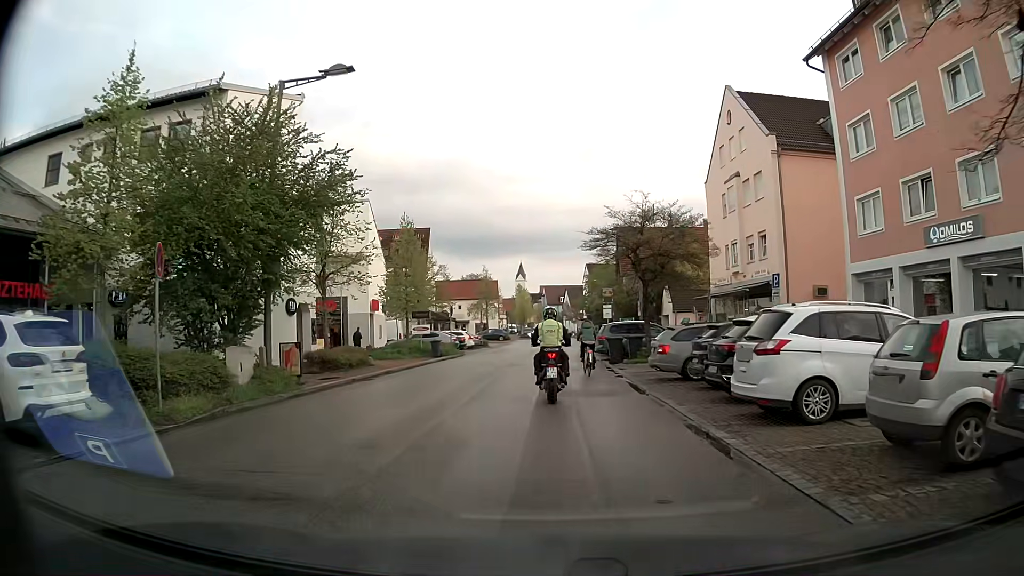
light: Day
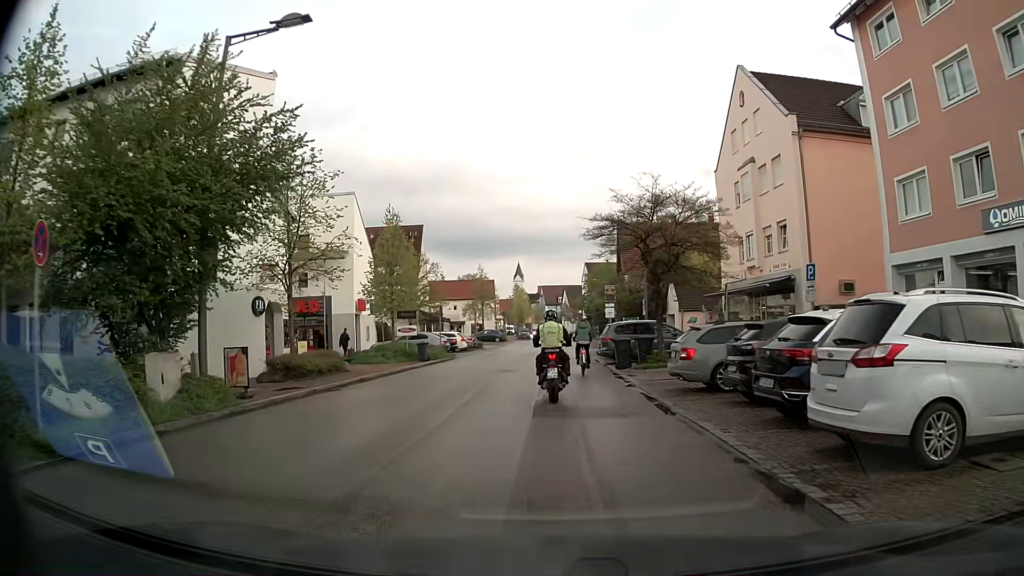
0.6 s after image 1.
(-0.1, +3.3) m; -2°
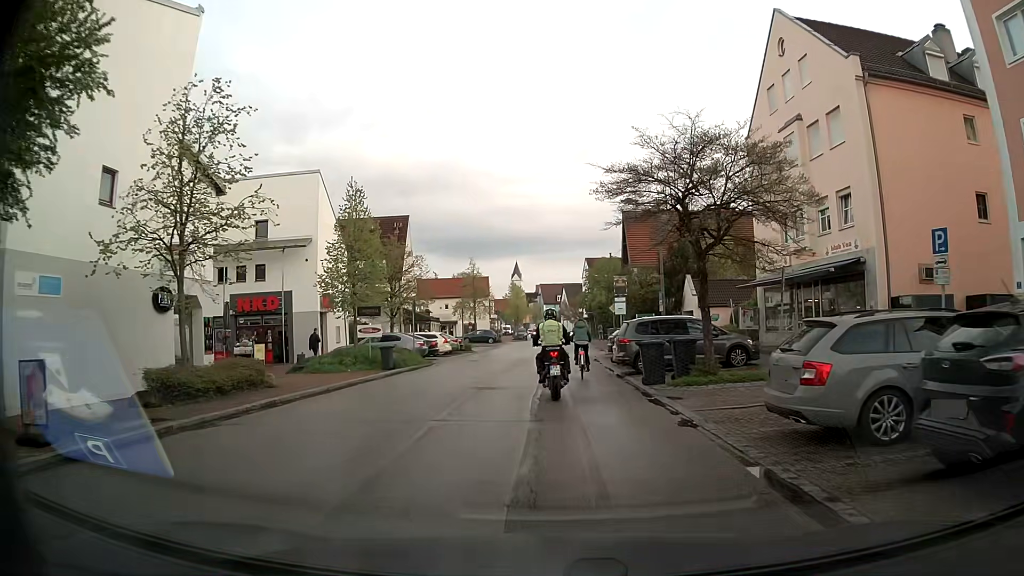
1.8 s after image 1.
(+0.1, +7.1) m; +1°
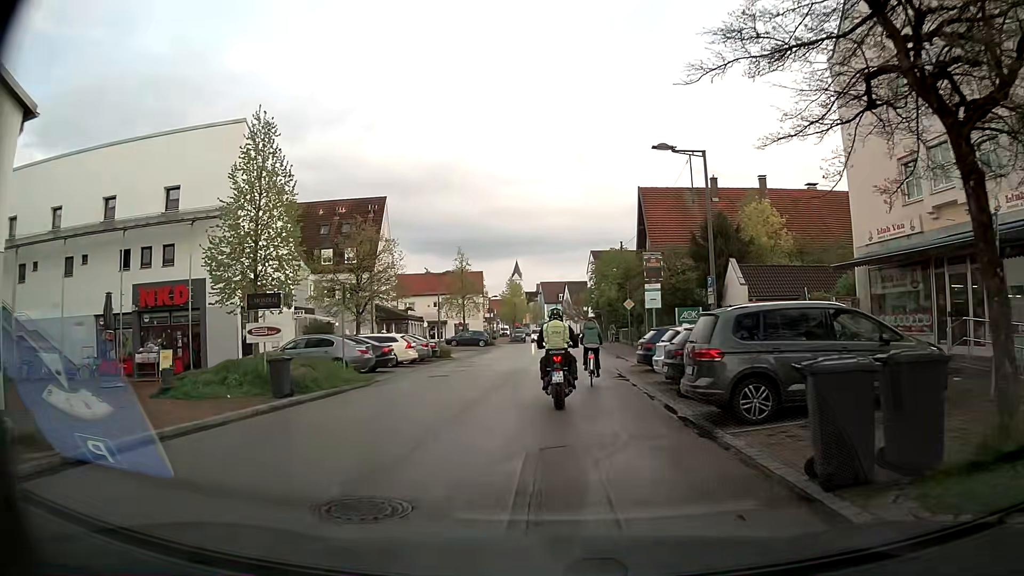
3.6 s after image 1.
(-0.2, +10.7) m; -1°
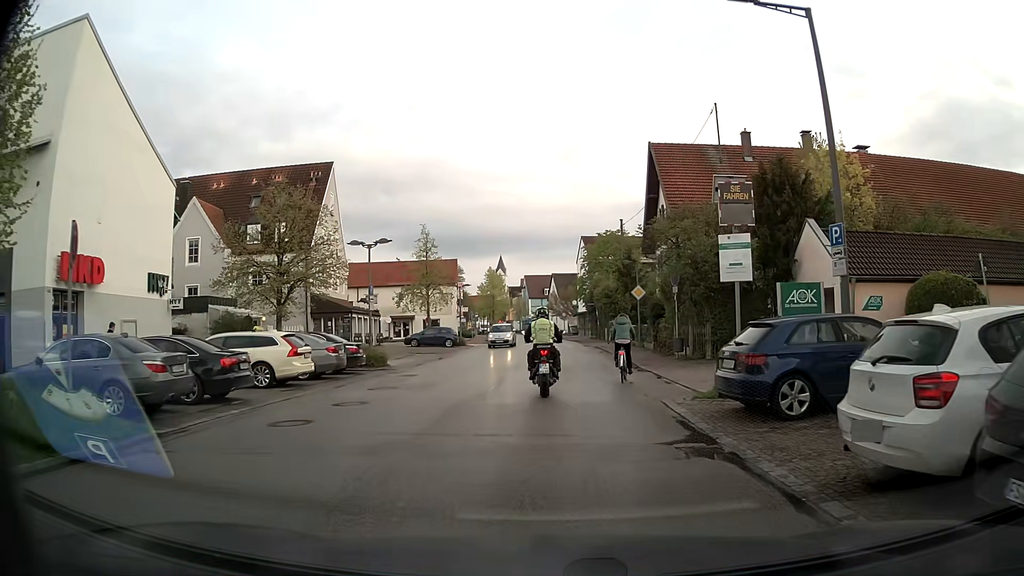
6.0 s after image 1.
(+0.1, +12.0) m; +2°
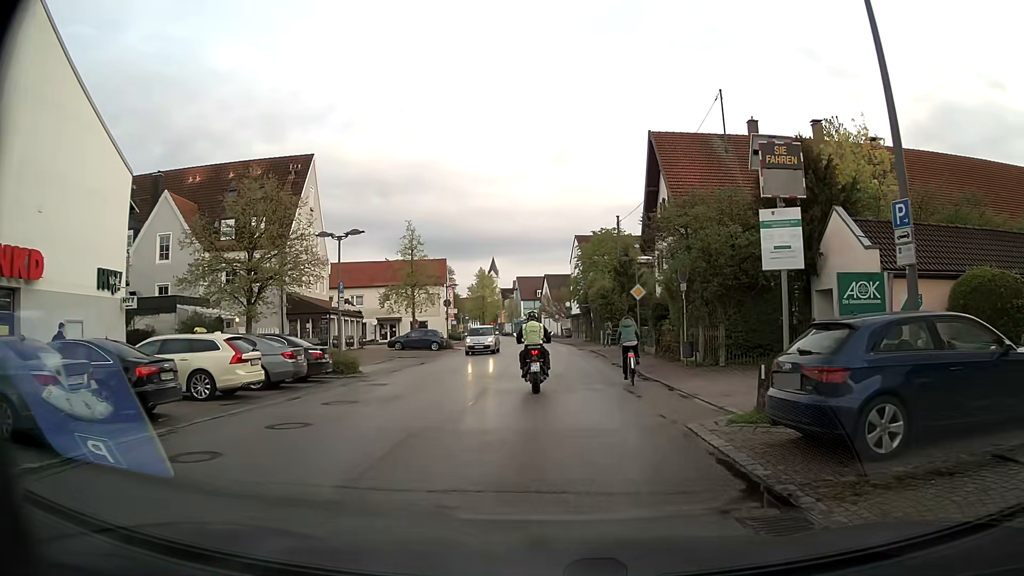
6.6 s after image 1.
(0.0, +2.9) m; +1°
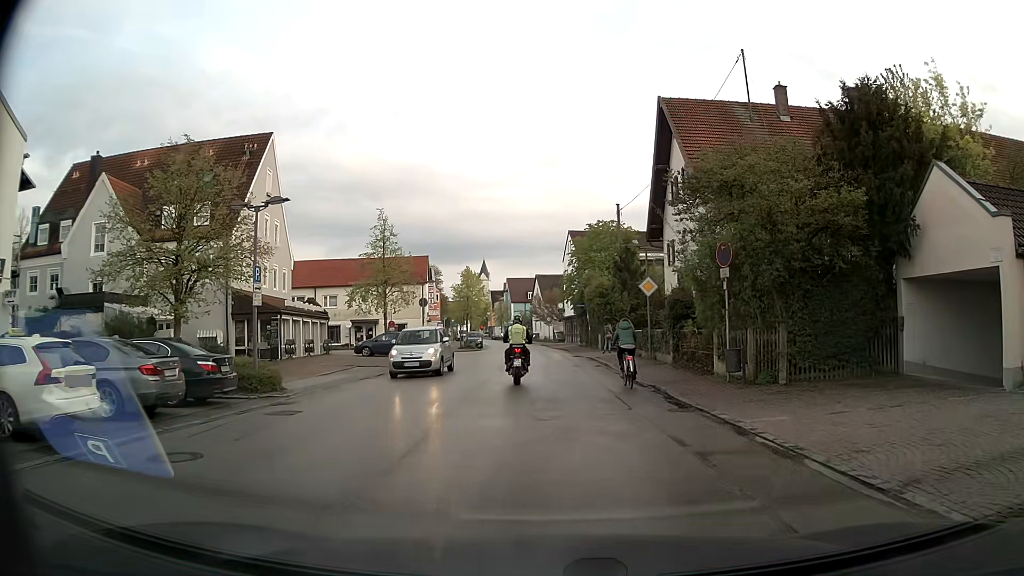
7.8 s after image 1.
(0.0, +6.4) m; +1°
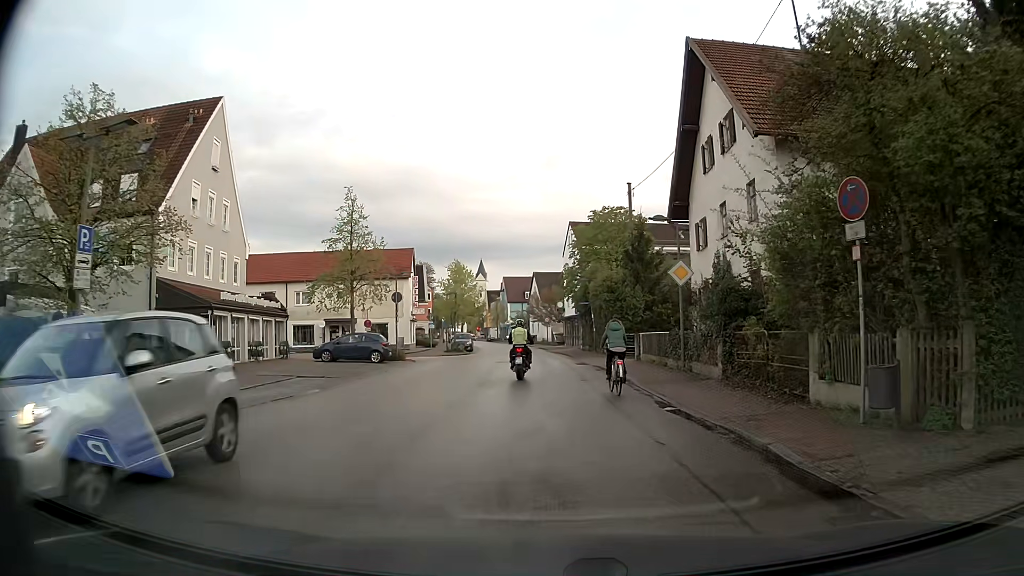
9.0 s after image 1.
(0.0, +7.4) m; +1°
(-1, +10) (-1, +20) (-3, +30) (-3, +40) (-4, +50) (-4, +60) (-4, +70) (-5, +80) (-7, +90) (-9, +99) m
